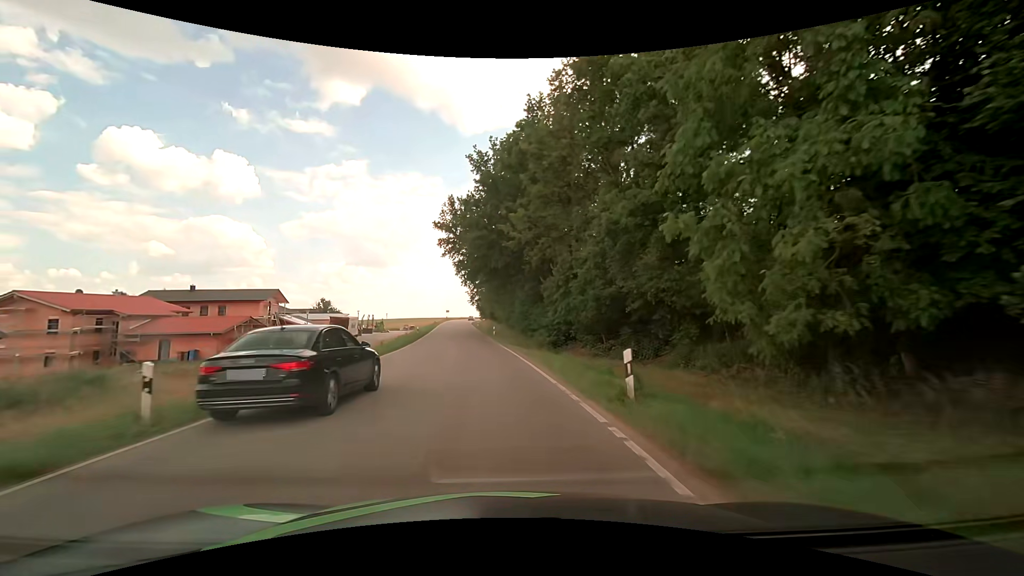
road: tertiary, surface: asphalt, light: Day
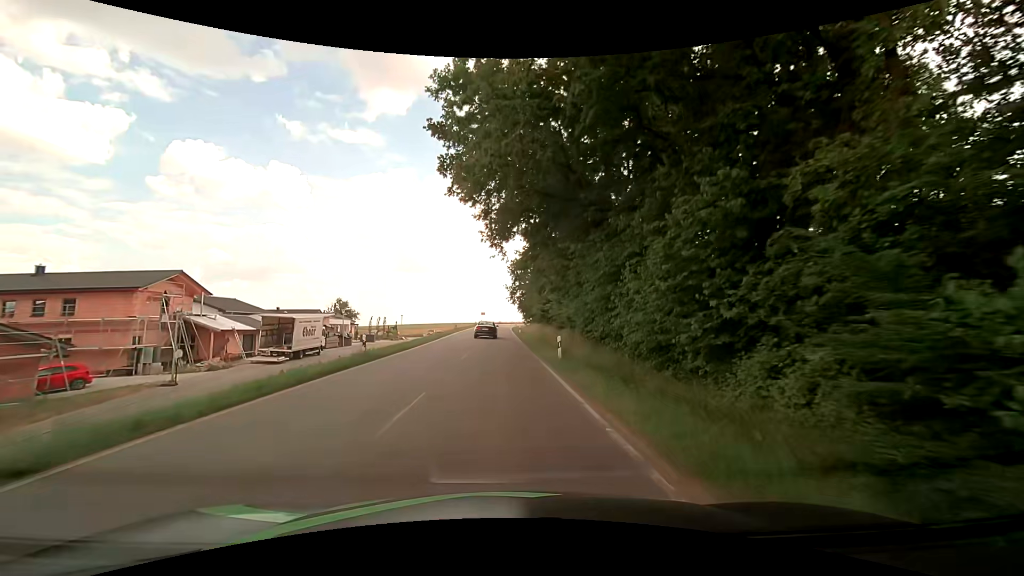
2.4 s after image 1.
(-1.6, +30.6) m; -5°
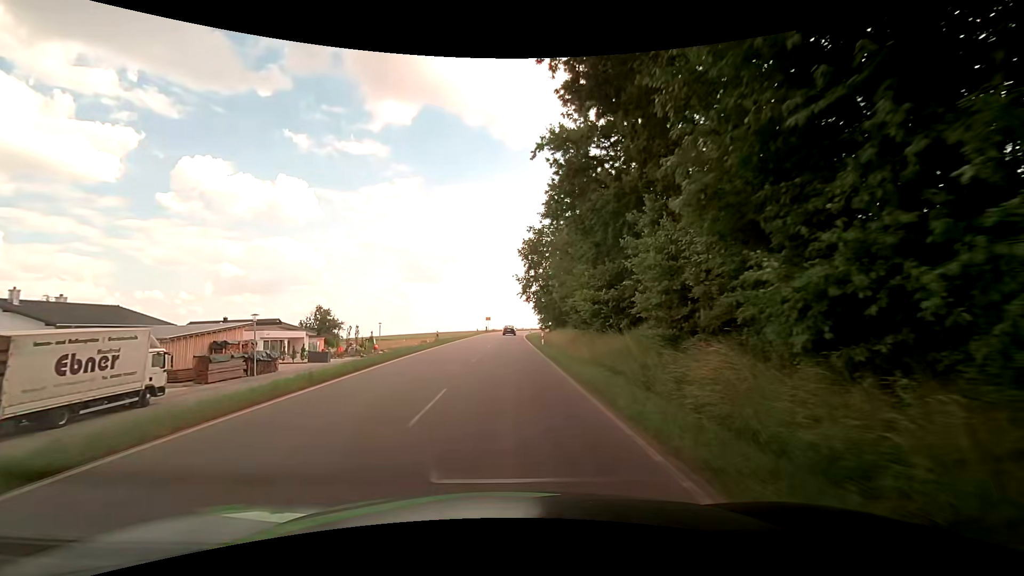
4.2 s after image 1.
(-0.3, +23.1) m; 0°
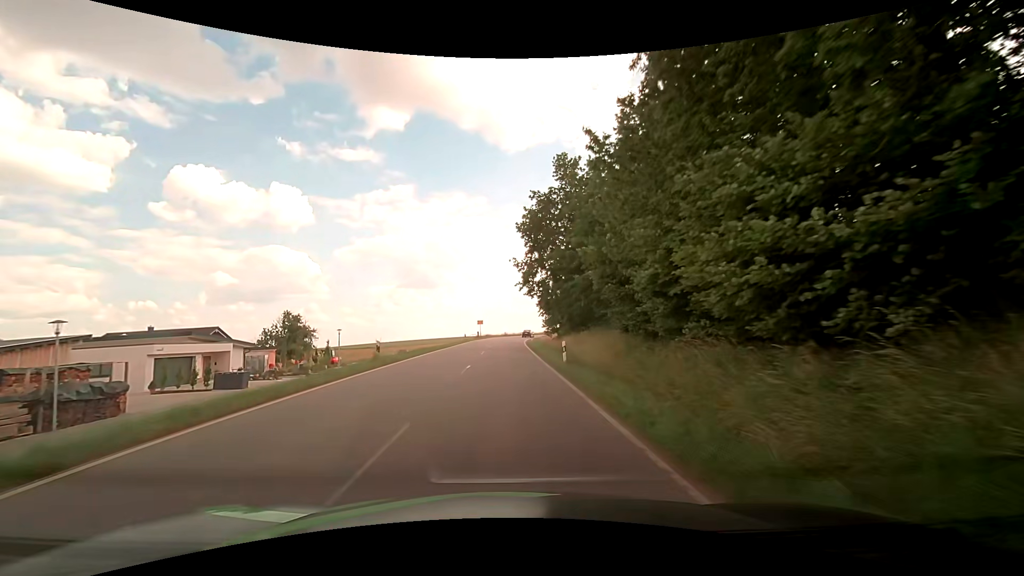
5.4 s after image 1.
(-0.2, +15.7) m; 0°
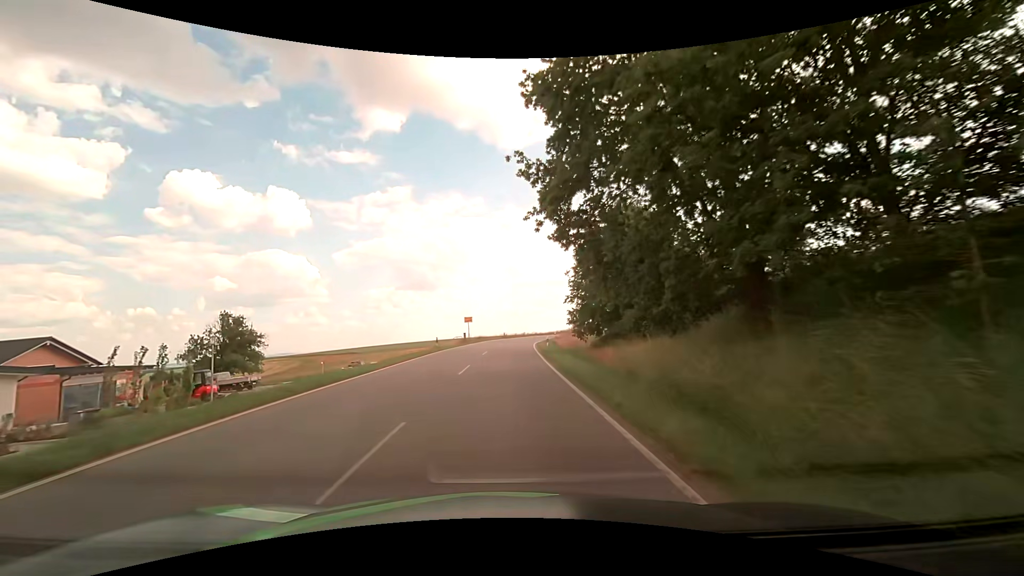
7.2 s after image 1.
(-0.1, +23.7) m; 0°
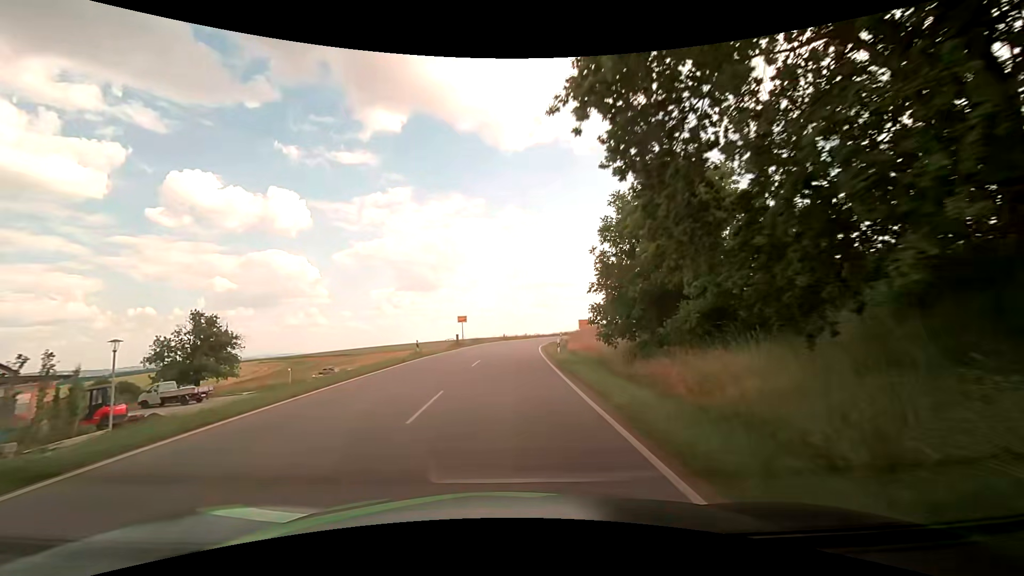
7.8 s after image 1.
(0.0, +8.0) m; -1°
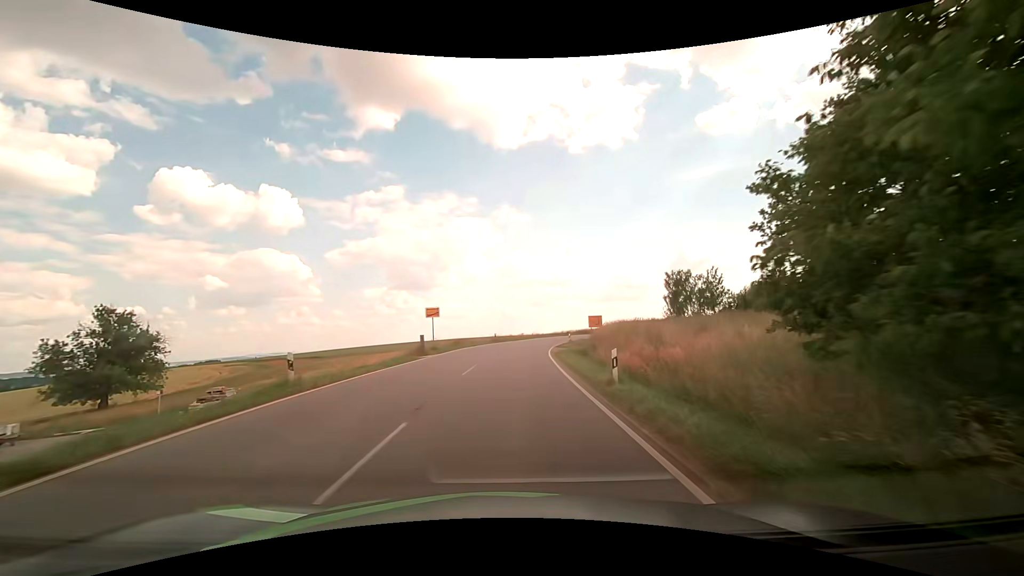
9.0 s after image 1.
(+0.2, +16.0) m; +1°
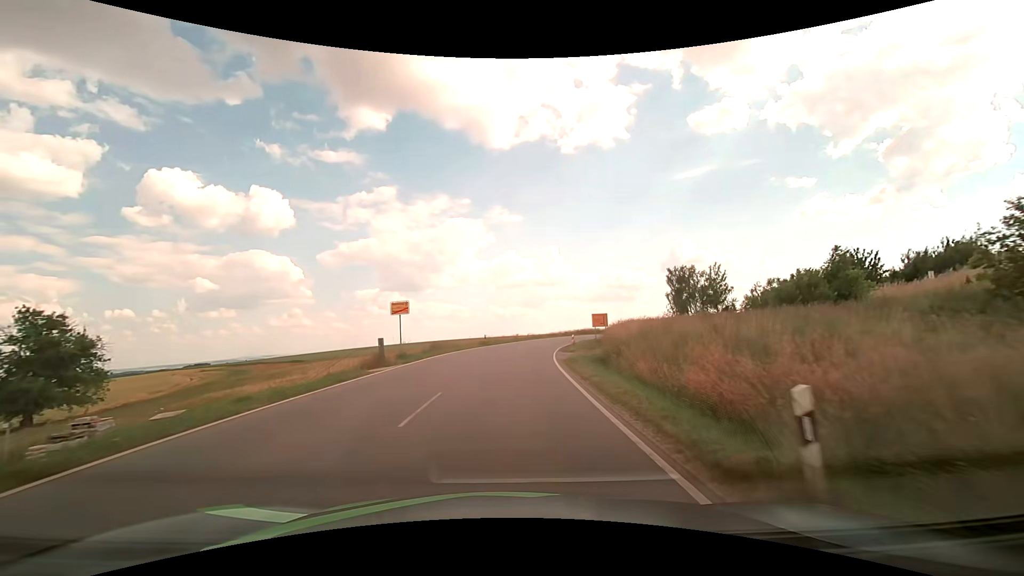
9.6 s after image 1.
(0.0, +8.1) m; 0°
(0, +10) (+1, +20) (+1, +30) (+3, +40) (+4, +50) (+7, +59) (+9, +69) (+13, +79) (+16, +88) (+21, +97) m
